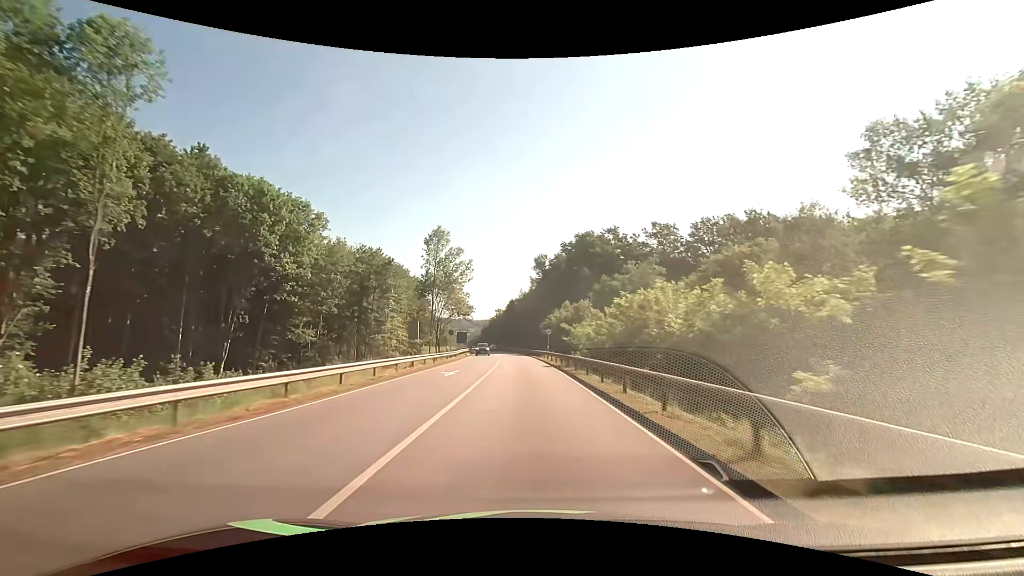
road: primary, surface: asphalt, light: Day
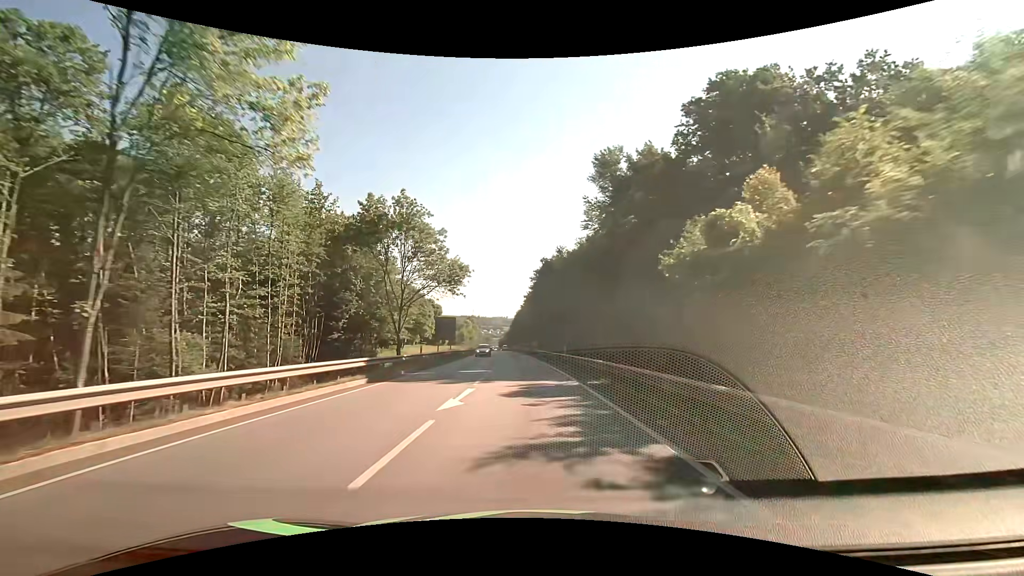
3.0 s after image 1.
(-2.2, +62.3) m; -4°
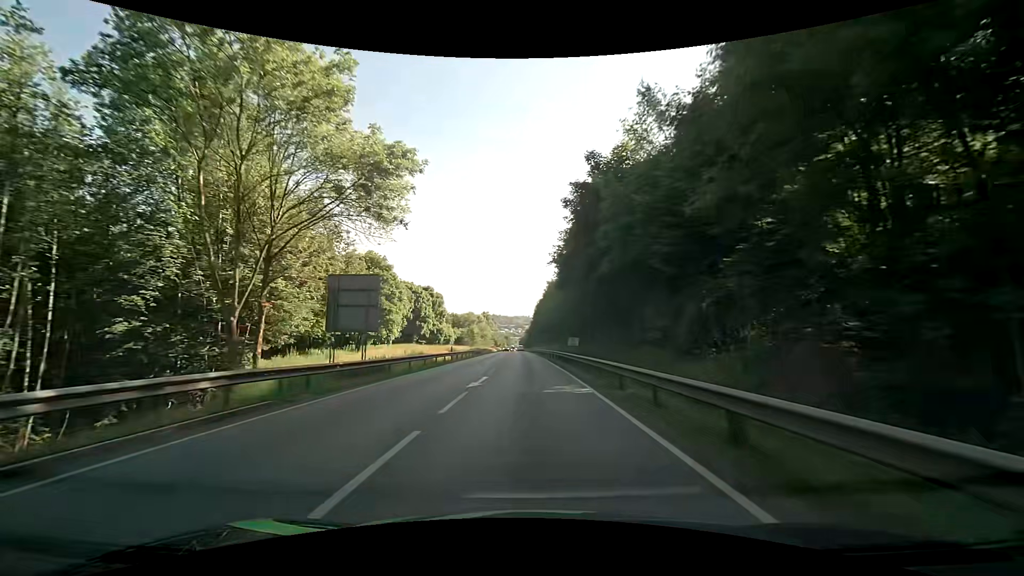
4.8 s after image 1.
(-0.8, +37.1) m; -3°
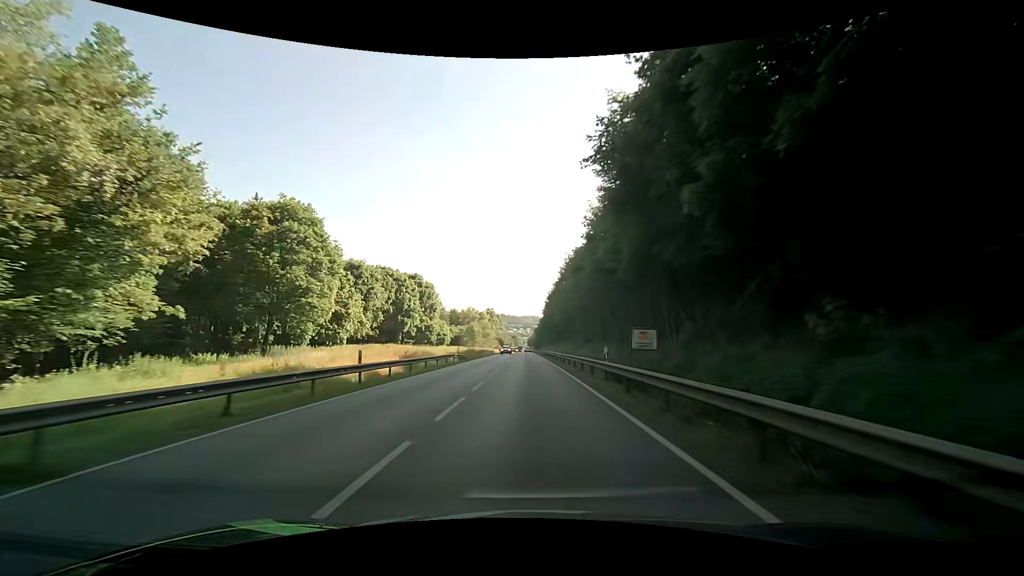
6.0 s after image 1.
(-0.2, +24.9) m; -1°
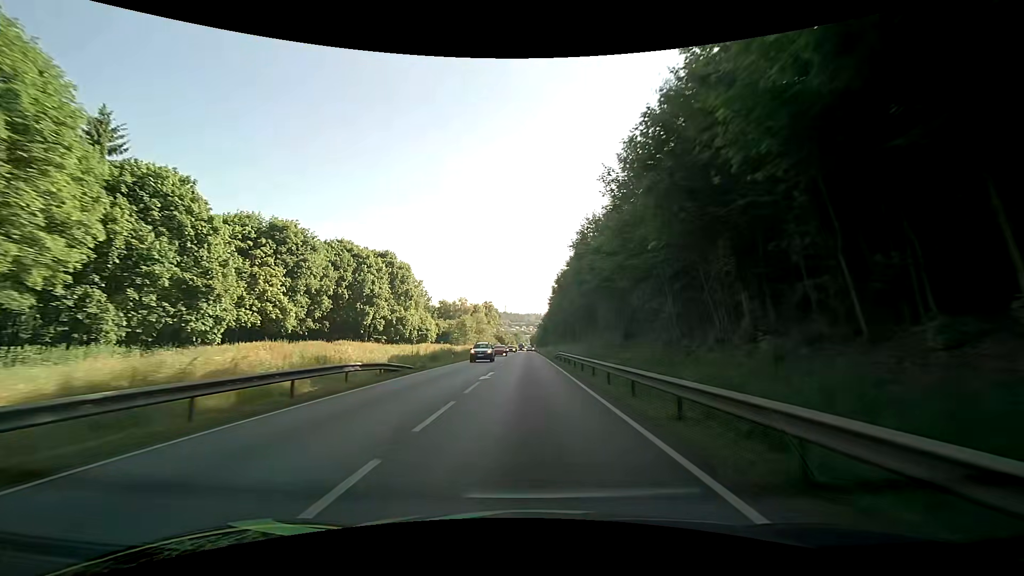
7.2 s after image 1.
(-0.2, +25.2) m; 0°
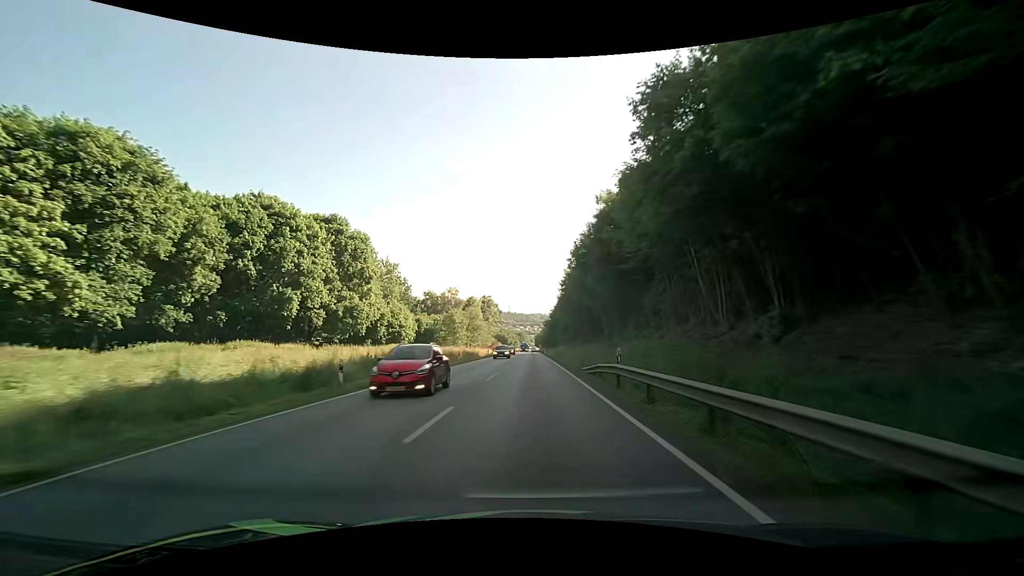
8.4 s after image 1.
(-0.1, +25.6) m; -1°
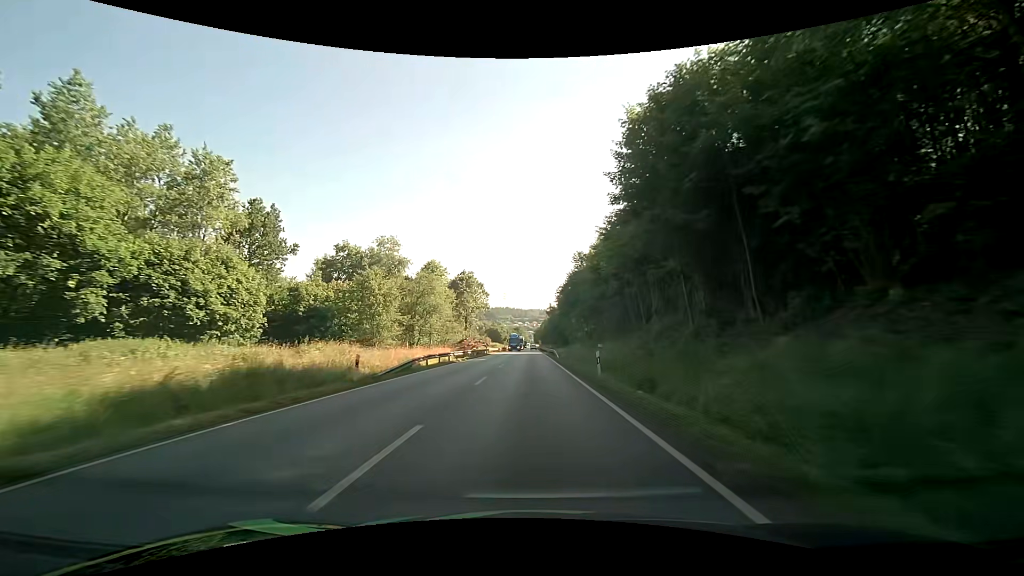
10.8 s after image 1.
(+0.2, +51.4) m; 0°
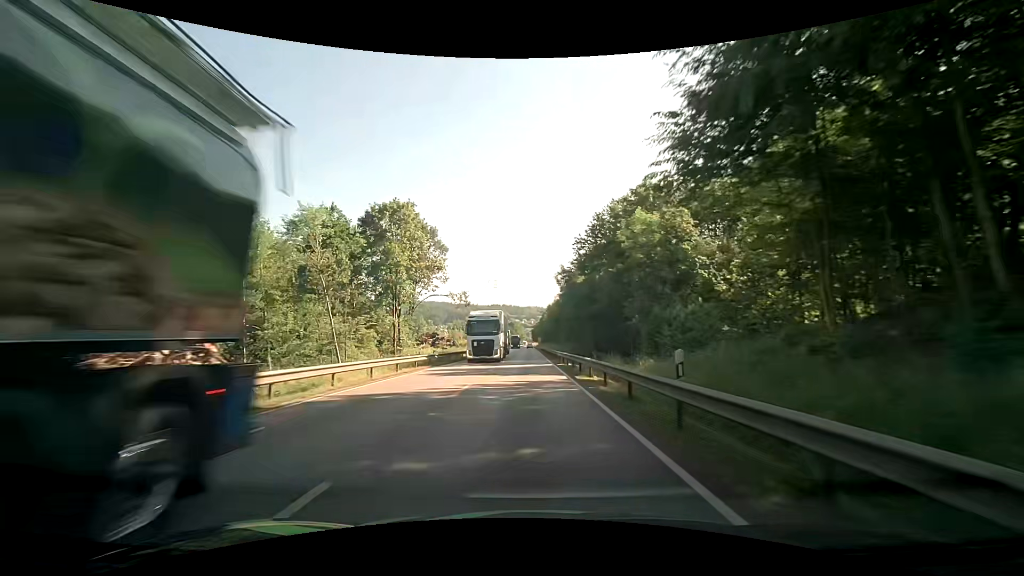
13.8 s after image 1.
(0.0, +61.8) m; 0°
(0, +10) (0, +20) (0, +30) (0, +40) (0, +50) (0, +60) (0, +70) (0, +80) (0, +90) (0, +100) m
